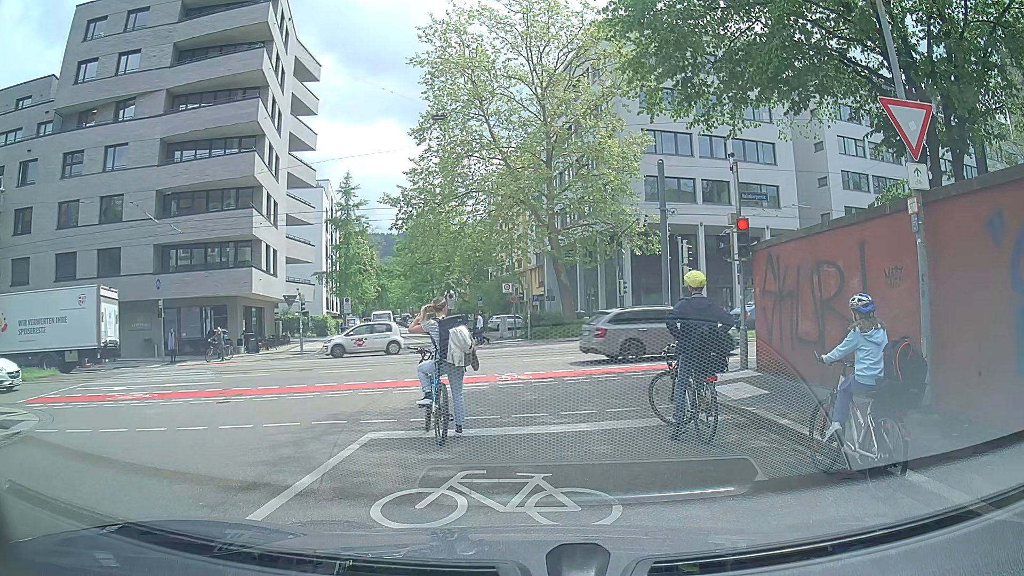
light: Day
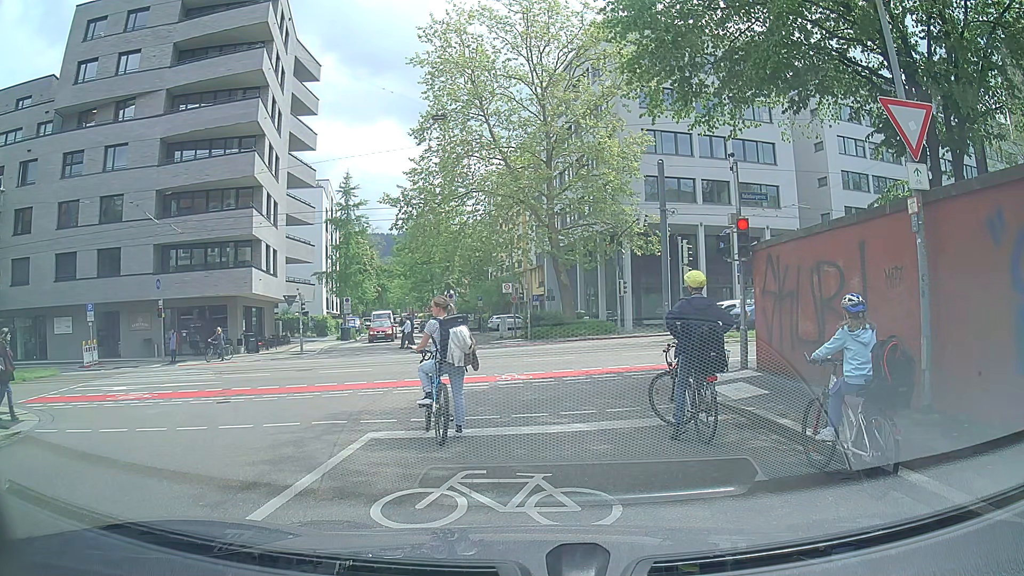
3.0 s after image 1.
(0.0, 0.0) m; 0°
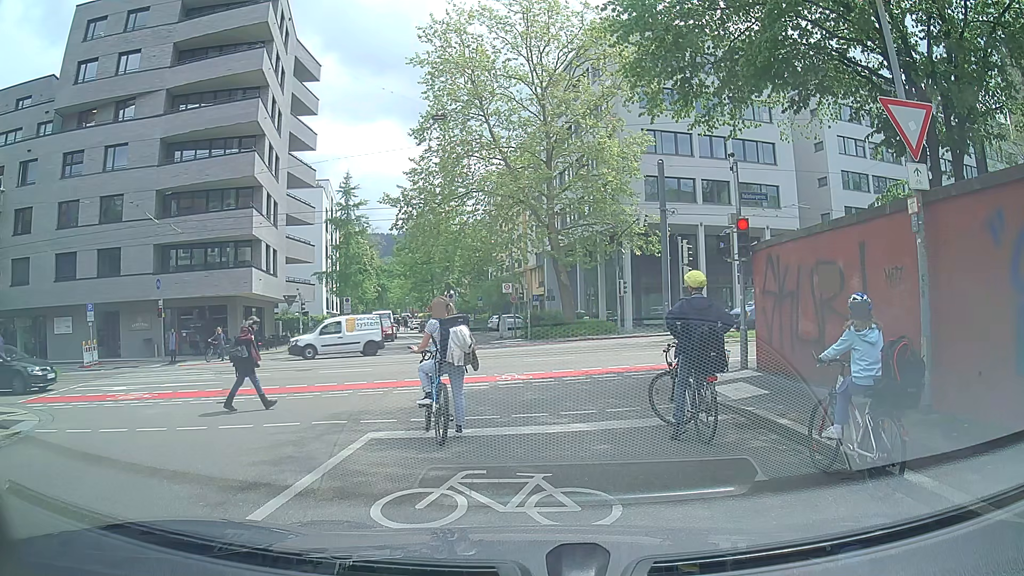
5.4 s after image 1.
(0.0, 0.0) m; 0°
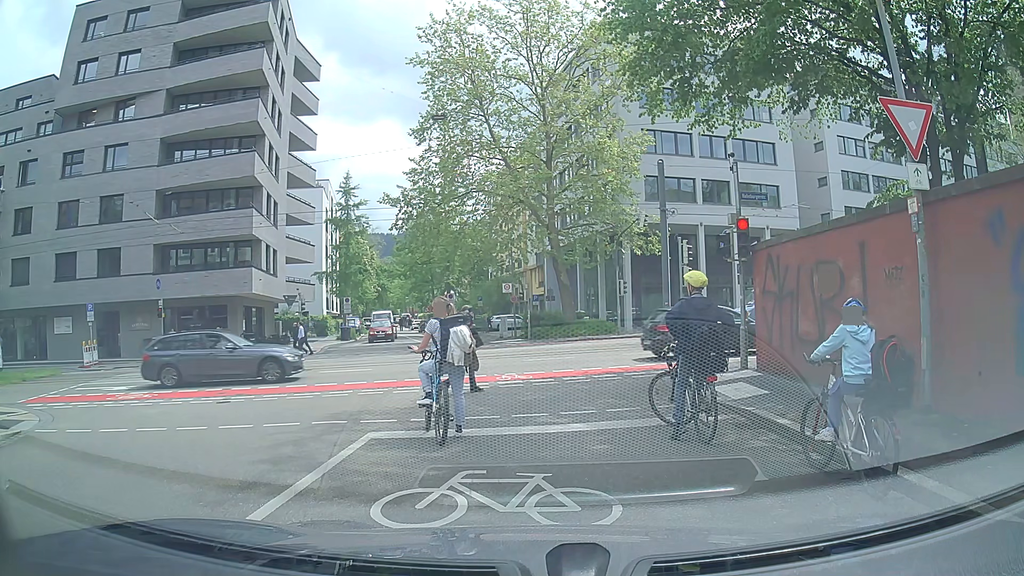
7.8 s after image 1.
(0.0, 0.0) m; 0°
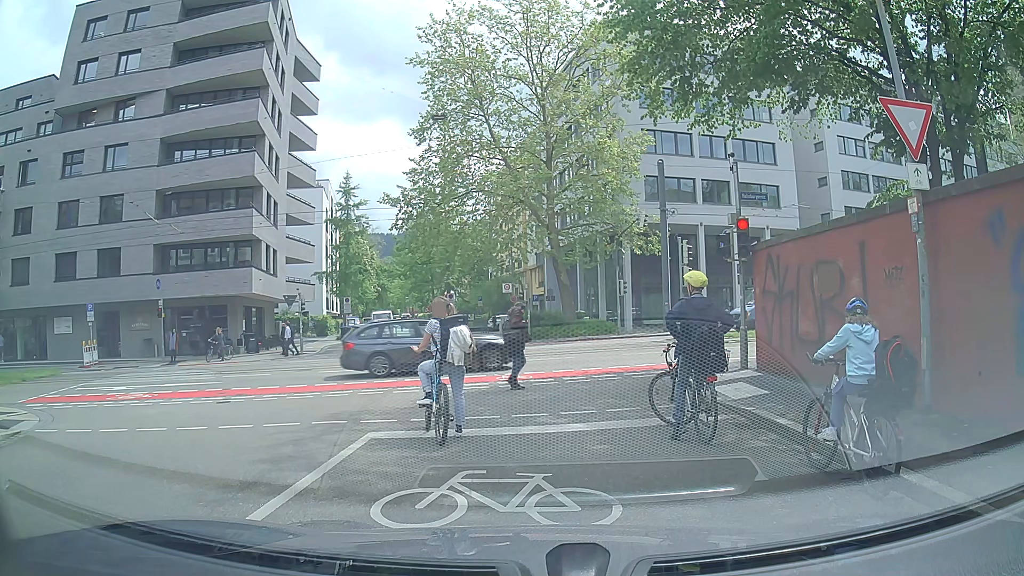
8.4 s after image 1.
(0.0, 0.0) m; 0°
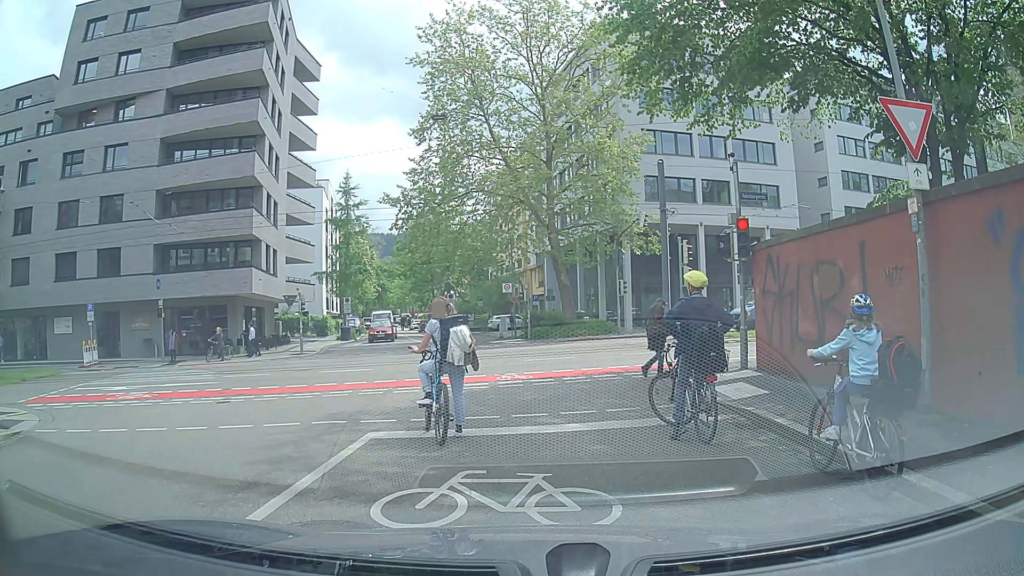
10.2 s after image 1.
(0.0, 0.0) m; 0°
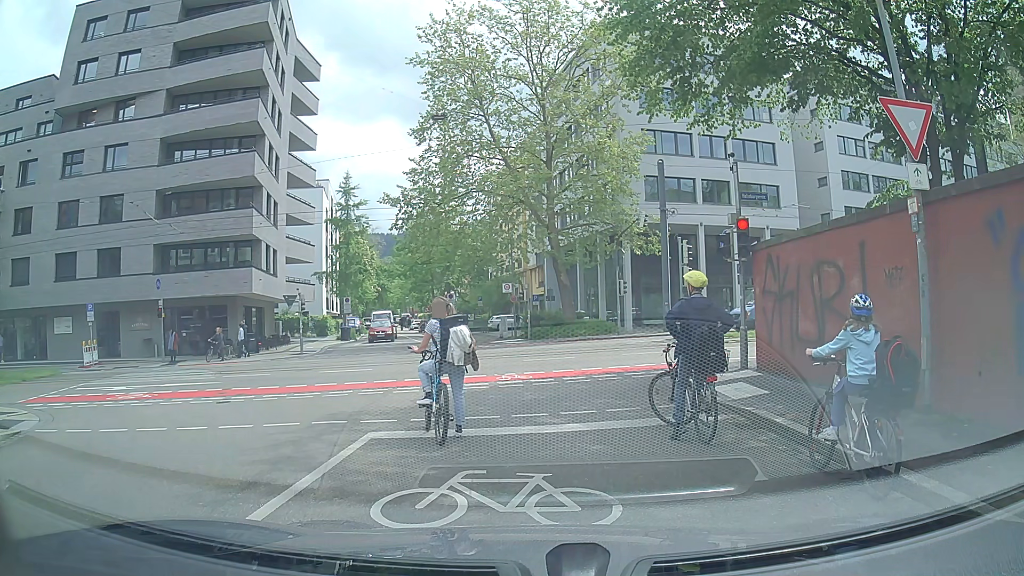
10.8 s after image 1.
(0.0, 0.0) m; 0°
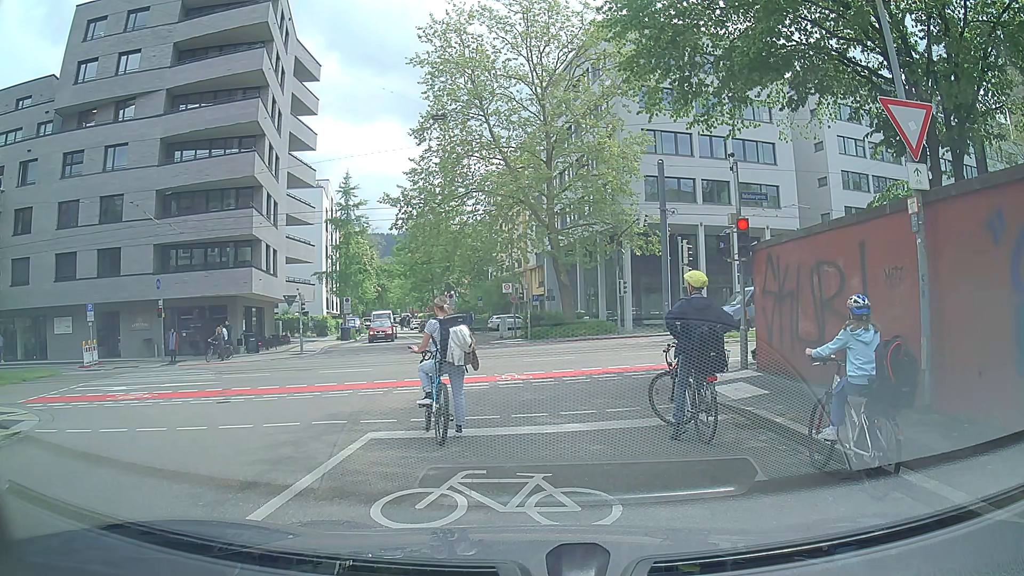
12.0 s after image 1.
(0.0, 0.0) m; 0°
